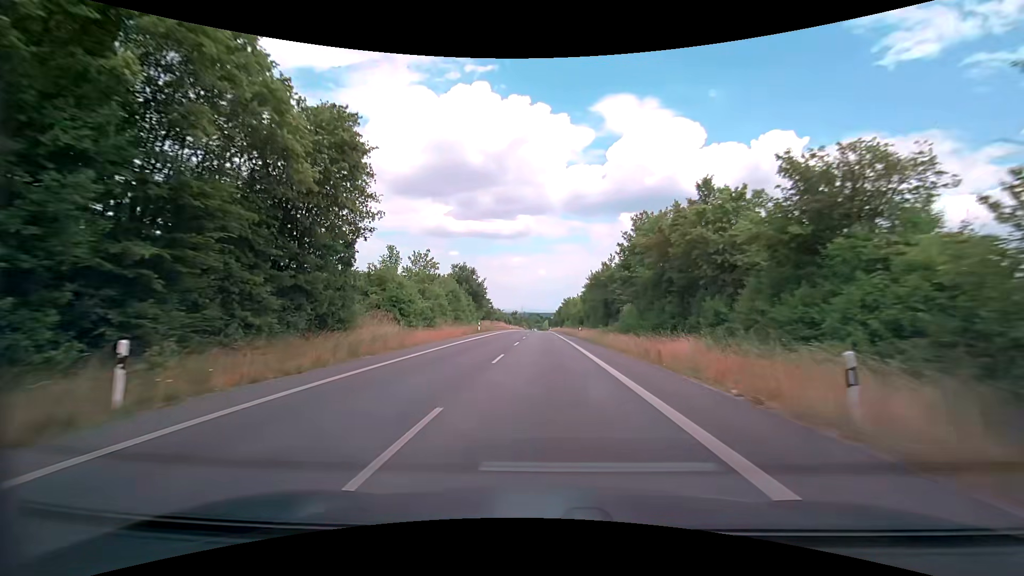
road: secondary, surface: asphalt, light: Day
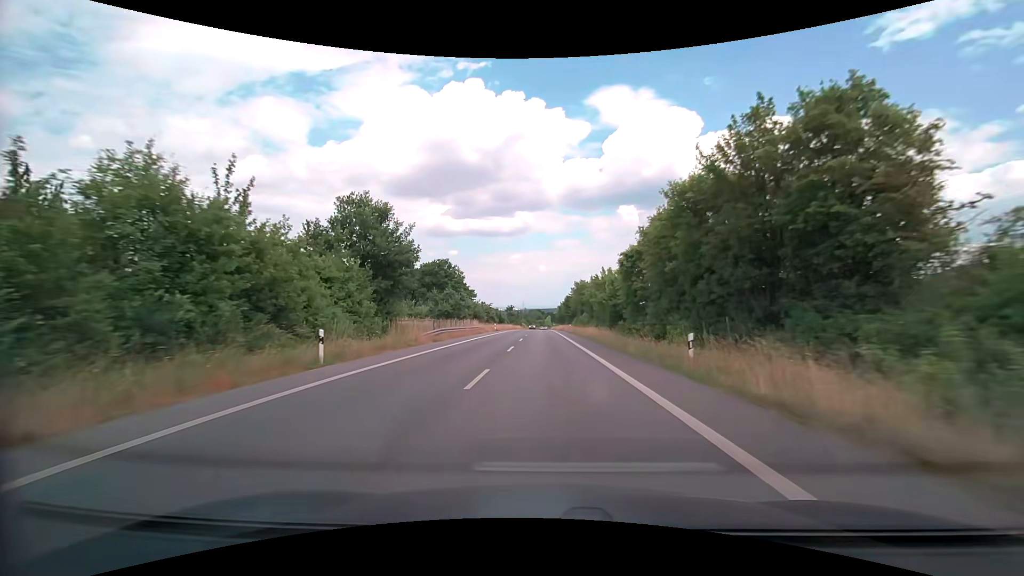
(-0.3, +42.2) m; 0°
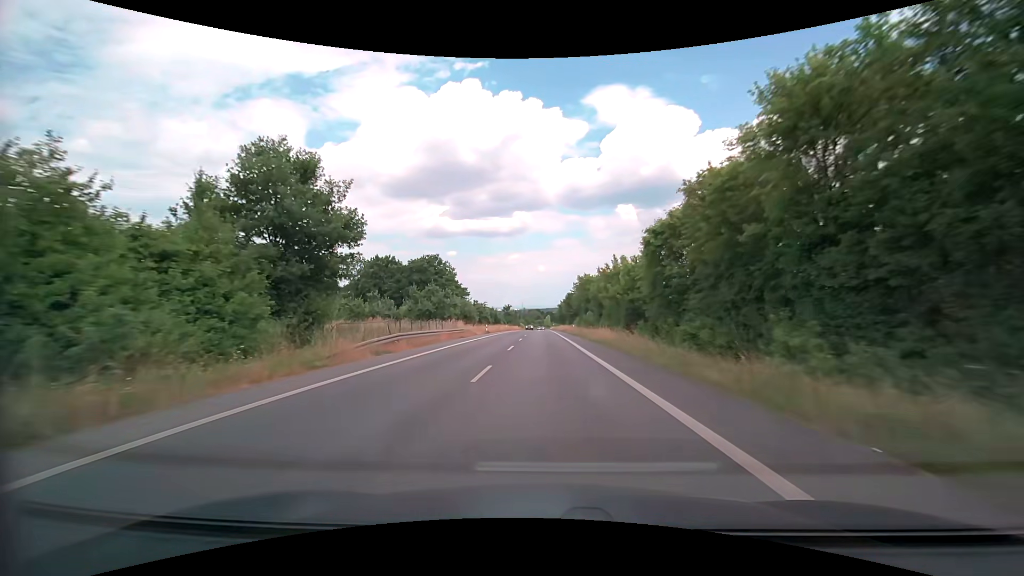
(0.0, +10.6) m; 0°
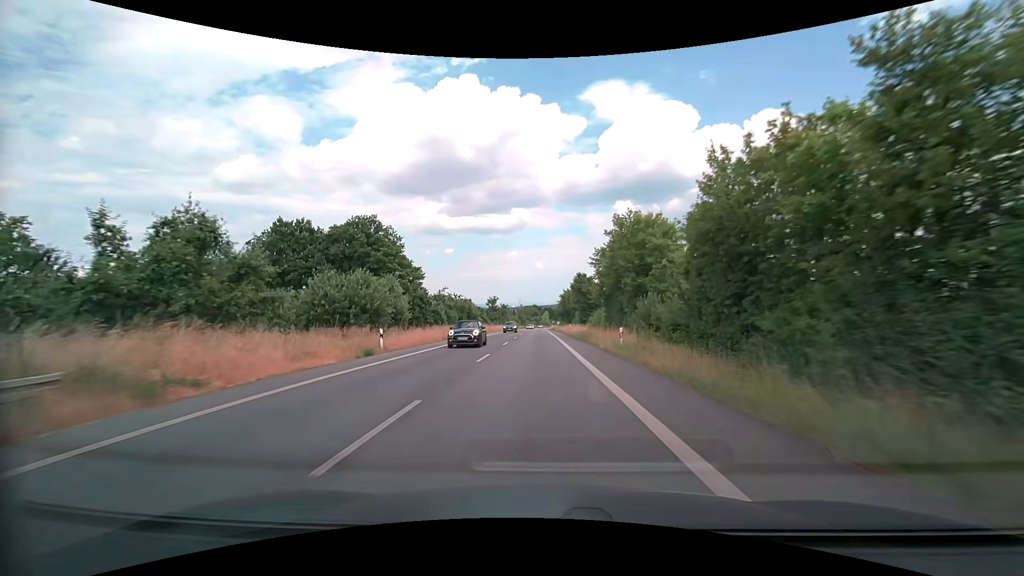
(+0.2, +42.6) m; 0°
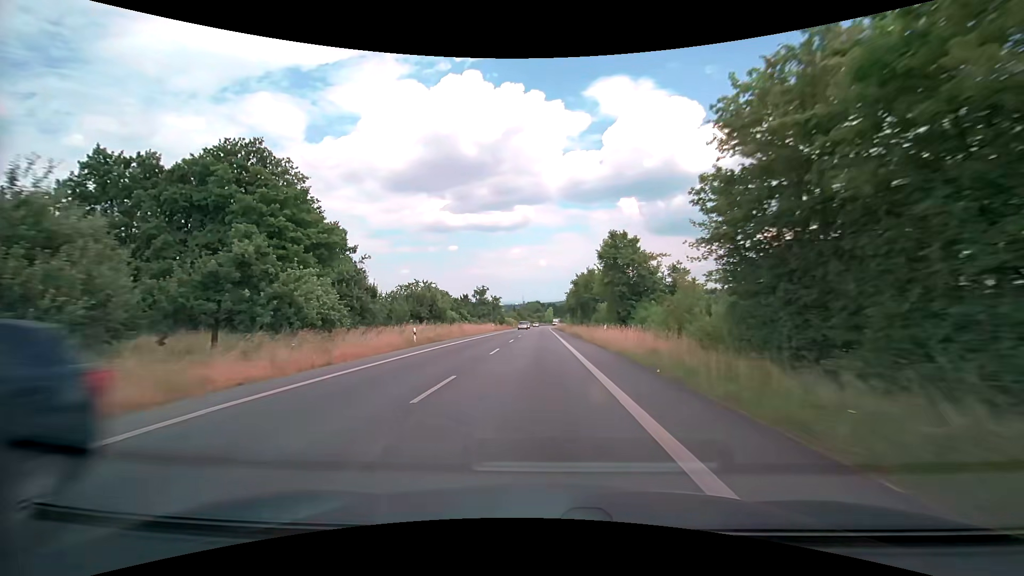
(-0.1, +32.3) m; 0°
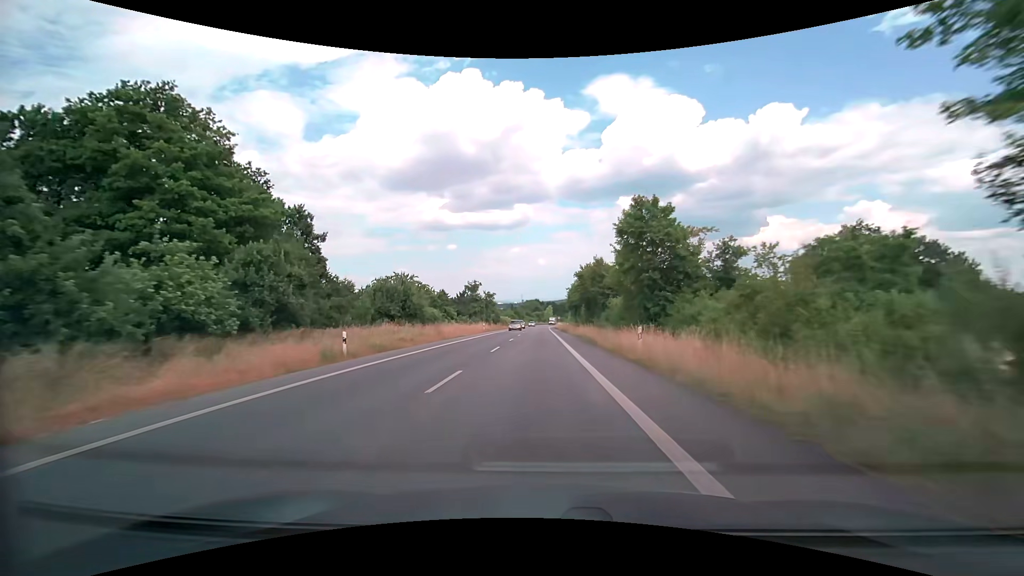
(0.0, +10.9) m; 0°
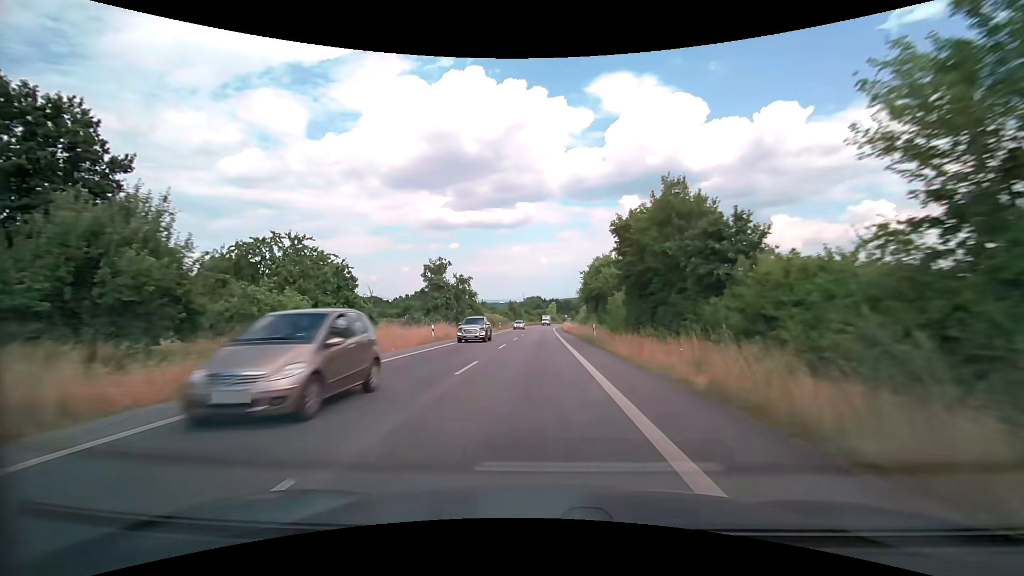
(0.0, +33.0) m; 0°
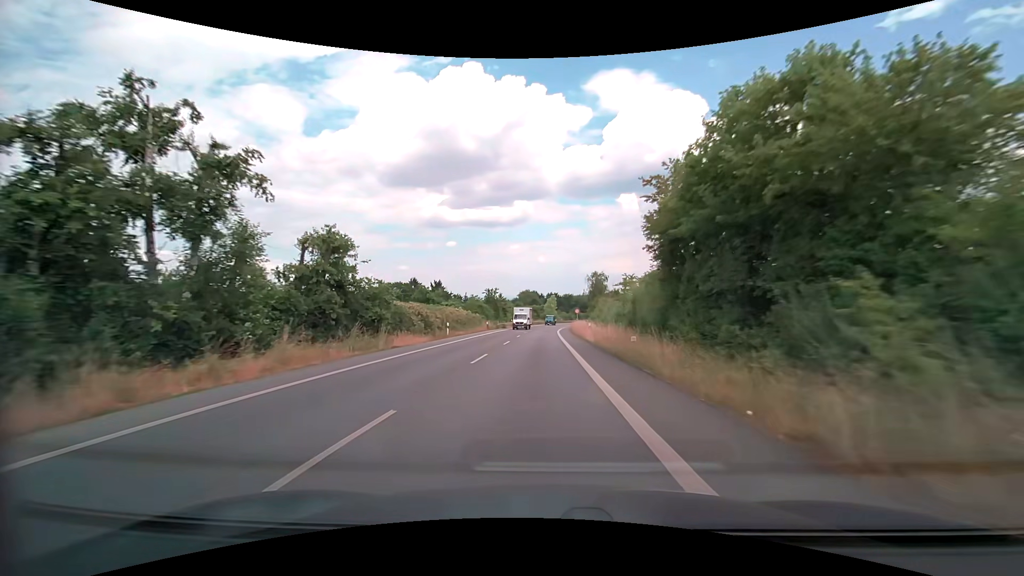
(+0.1, +45.0) m; 0°
(0, +10) (0, +20) (0, +30) (0, +40) (0, +50) (0, +60) (+1, +70) (+1, +80) (+2, +90) (+3, +100) m
